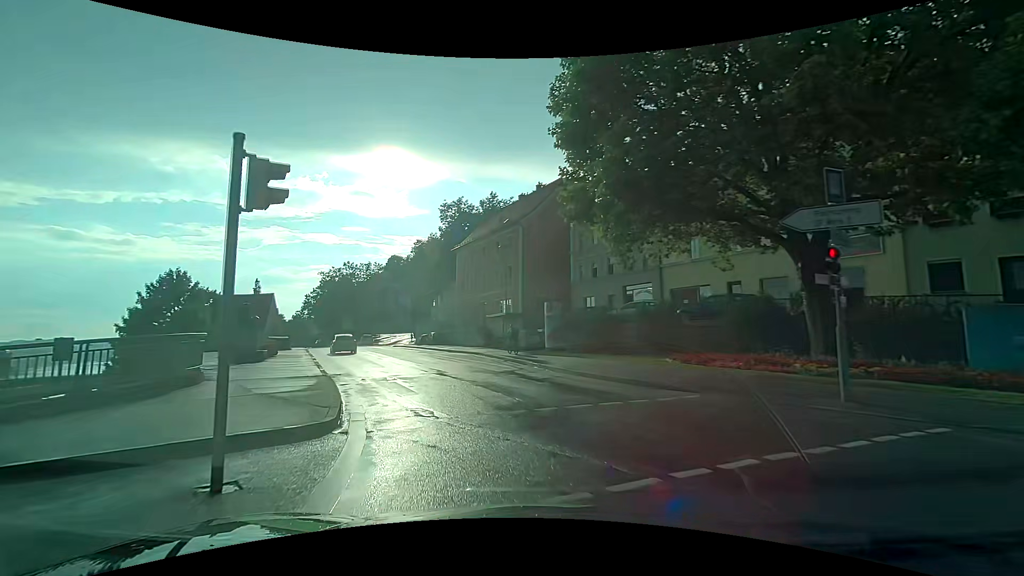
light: Day
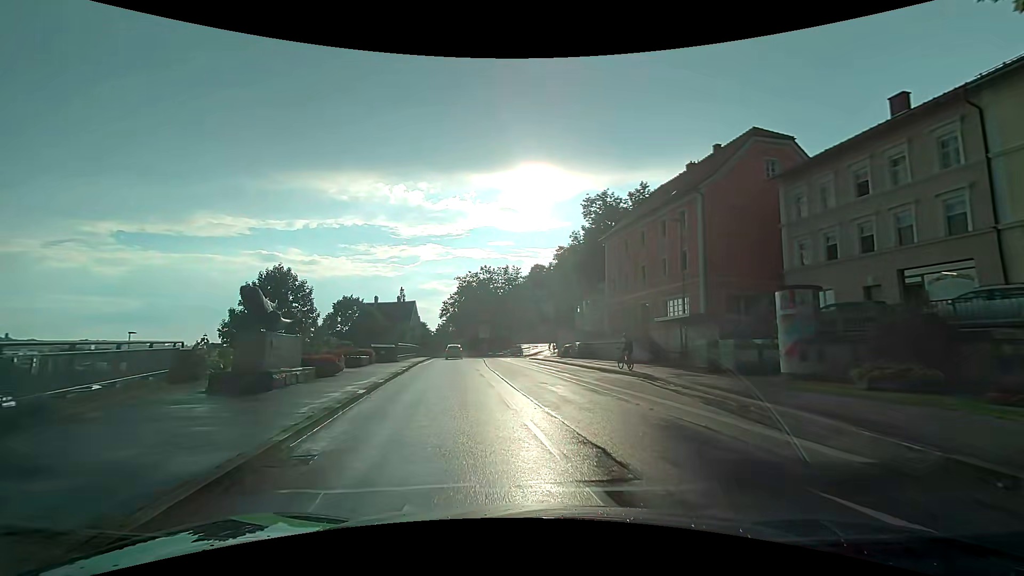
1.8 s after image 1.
(-2.2, +12.7) m; -17°
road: primary_link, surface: asphalt
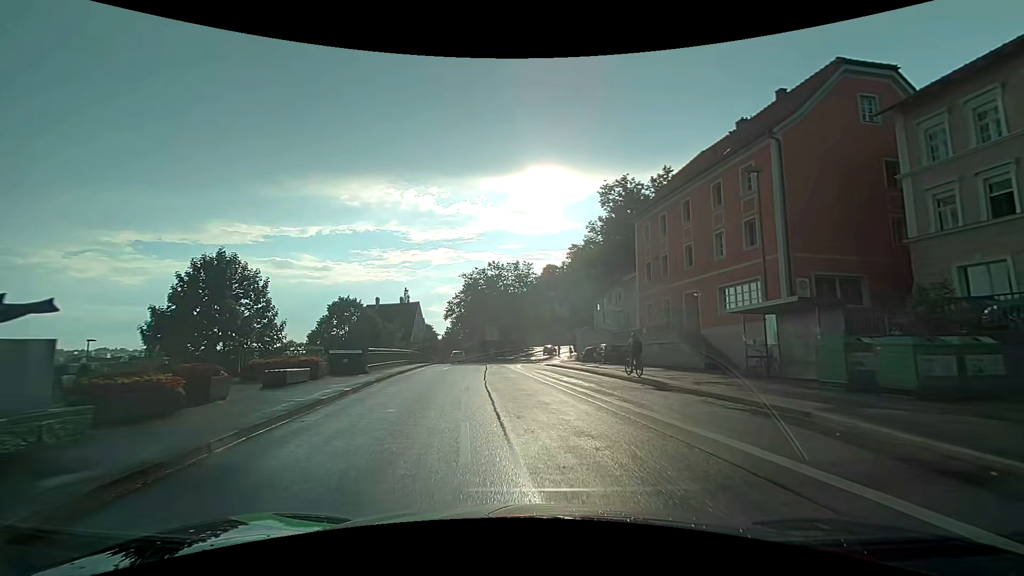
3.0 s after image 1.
(-0.2, +9.3) m; -2°
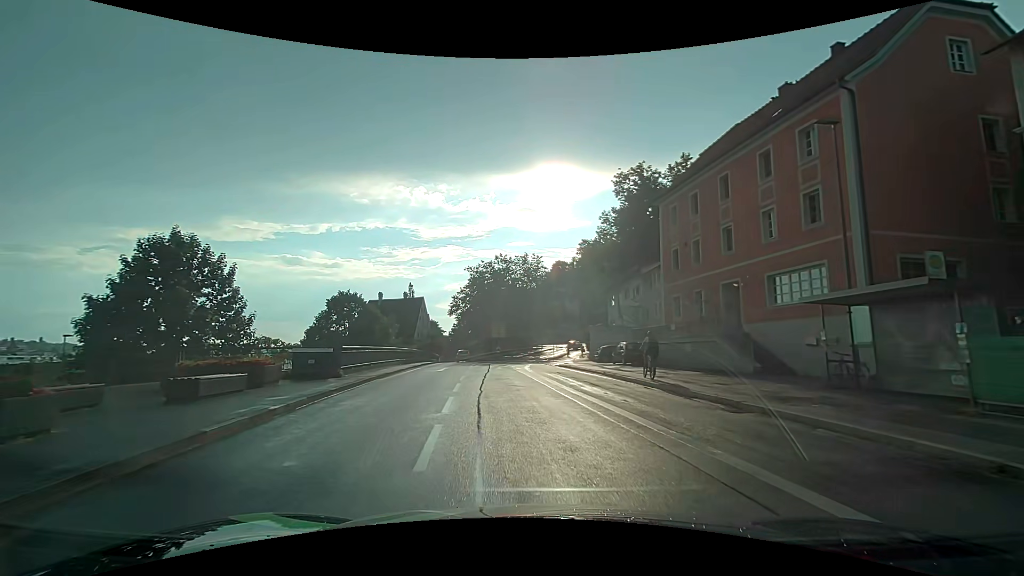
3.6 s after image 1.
(0.0, +4.9) m; -1°
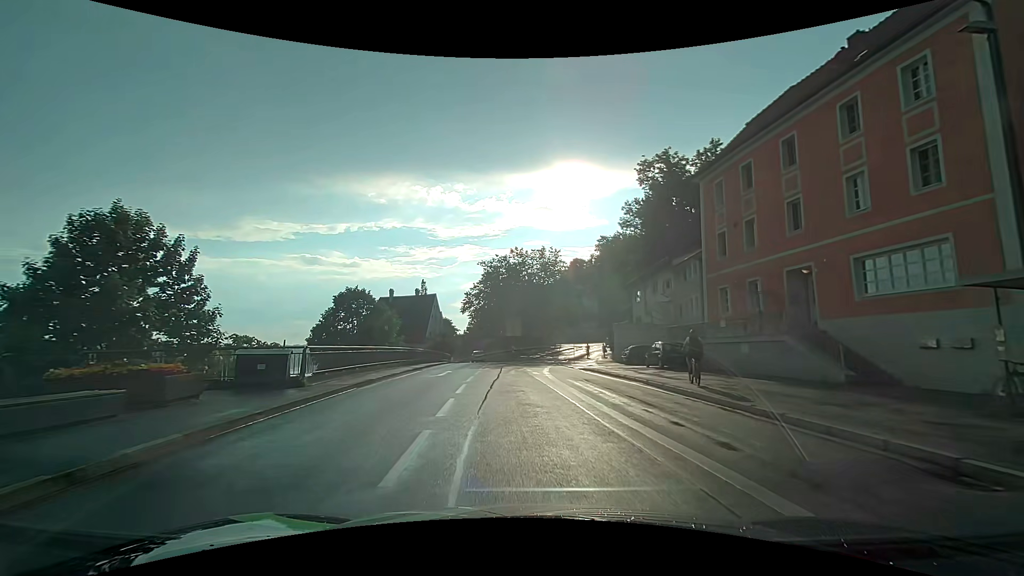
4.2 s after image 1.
(0.0, +5.1) m; -1°
